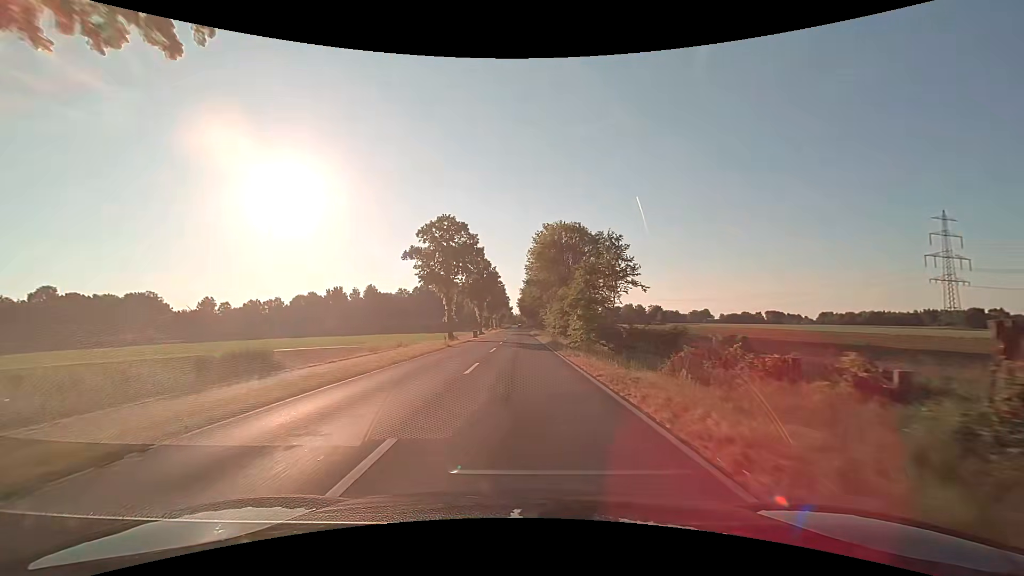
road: secondary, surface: asphalt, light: Day
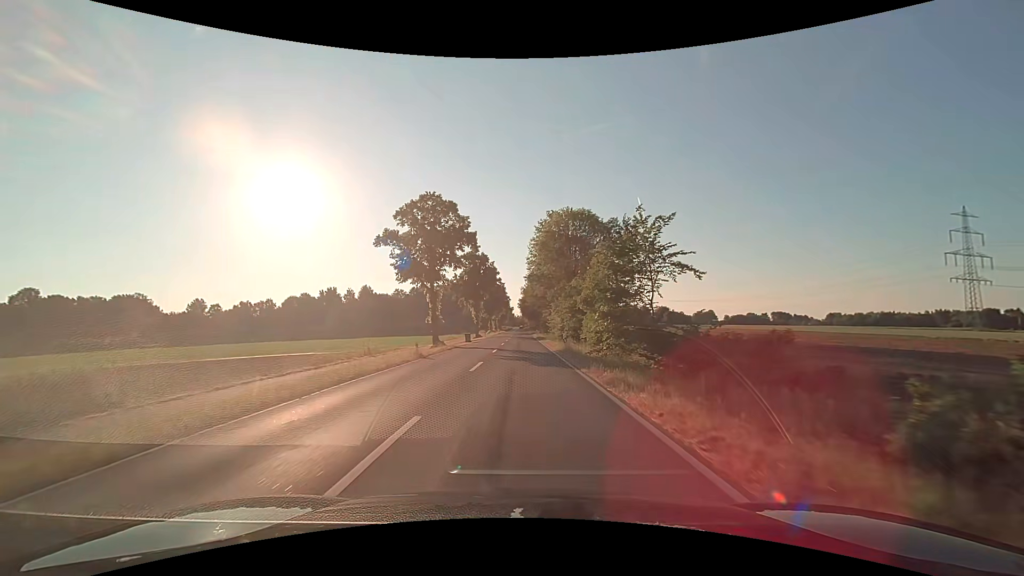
(0.0, +10.4) m; 0°
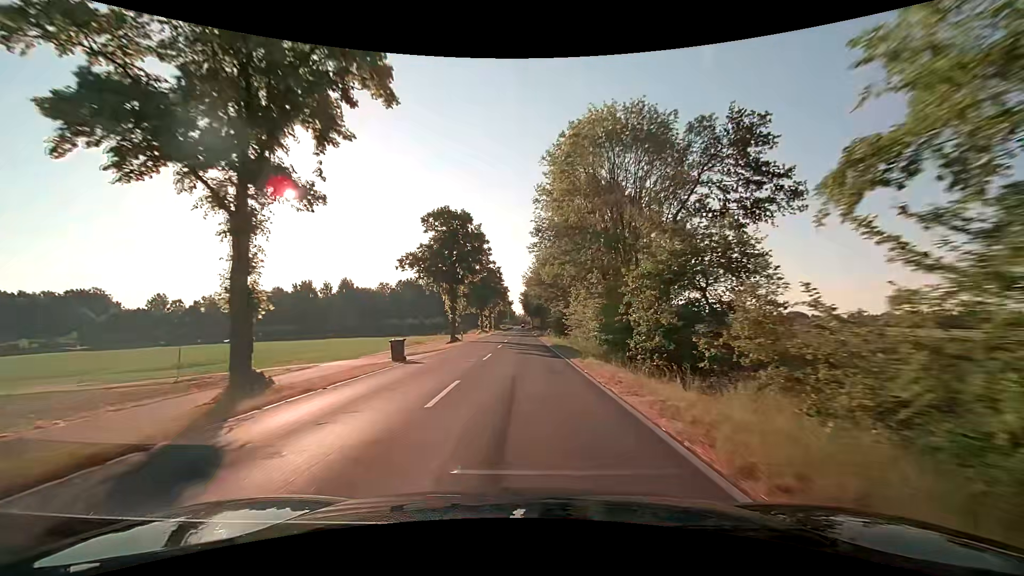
(-0.2, +31.5) m; 0°
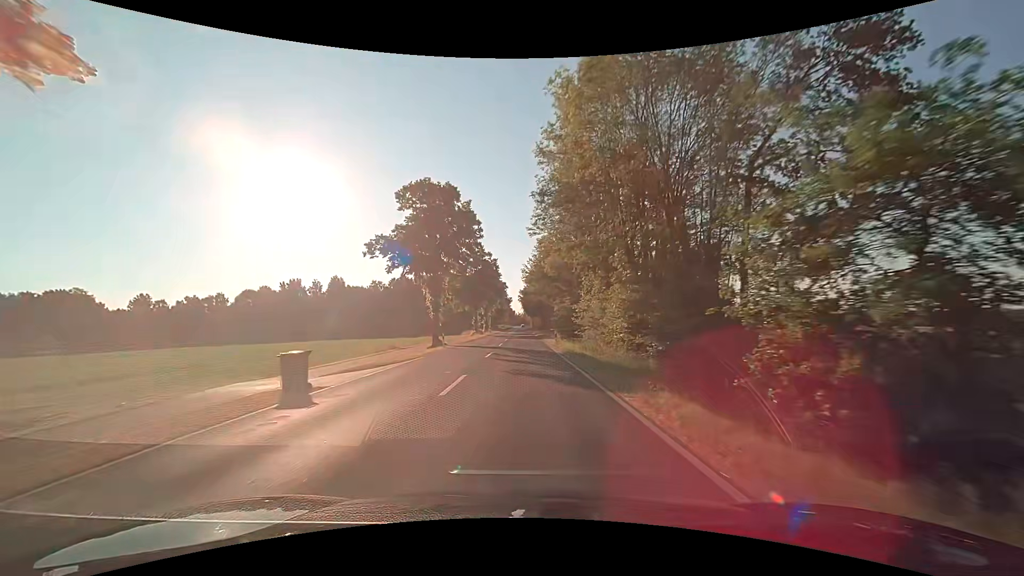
(0.0, +10.6) m; 0°
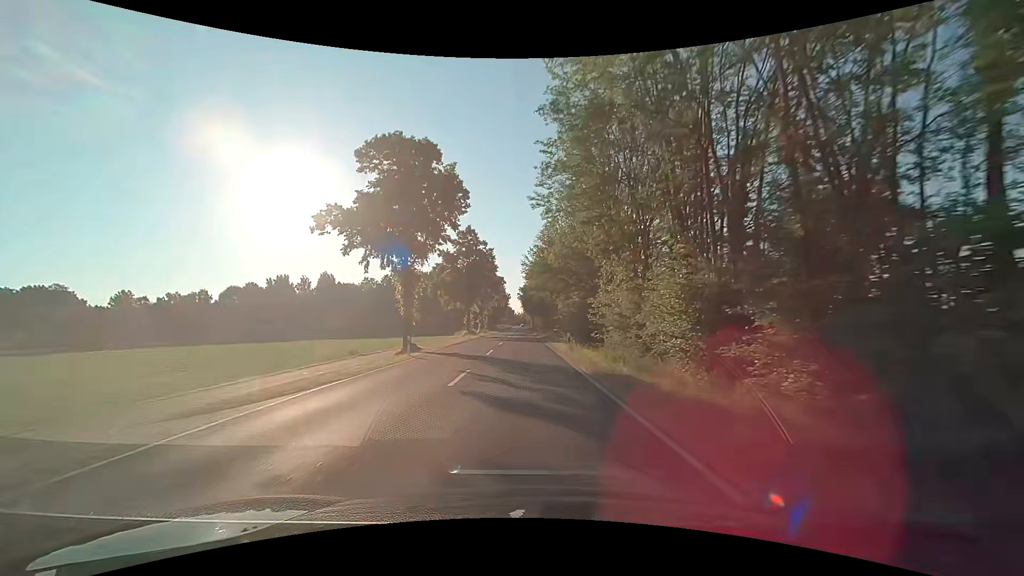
(-0.1, +10.6) m; 0°
